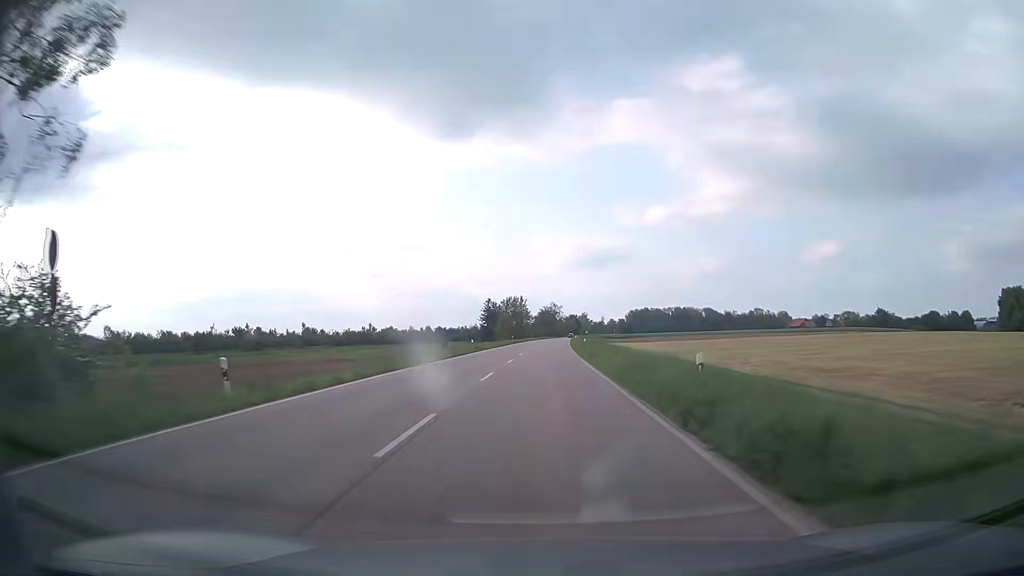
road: secondary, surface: asphalt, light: Day
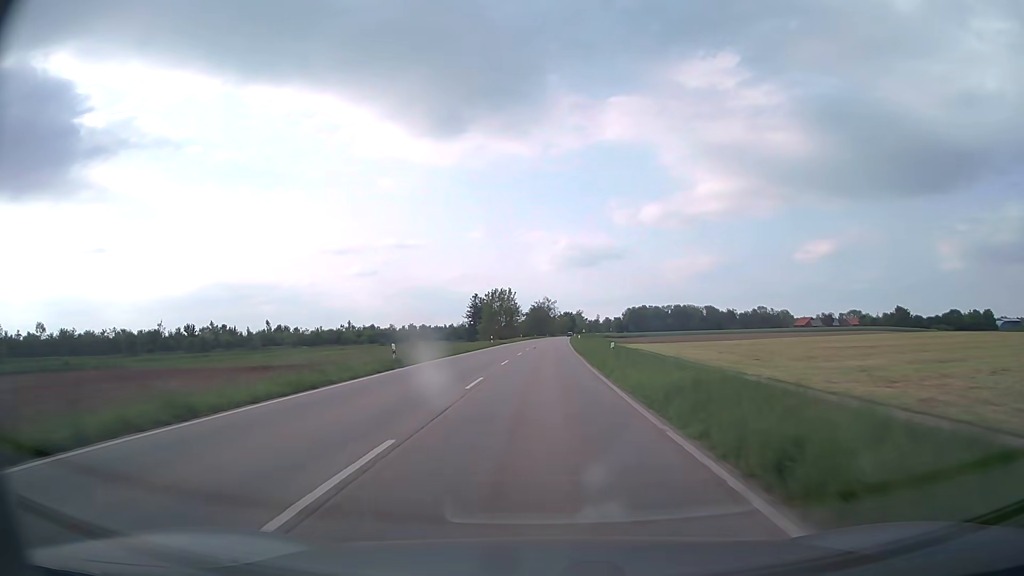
(+0.1, +26.7) m; +1°
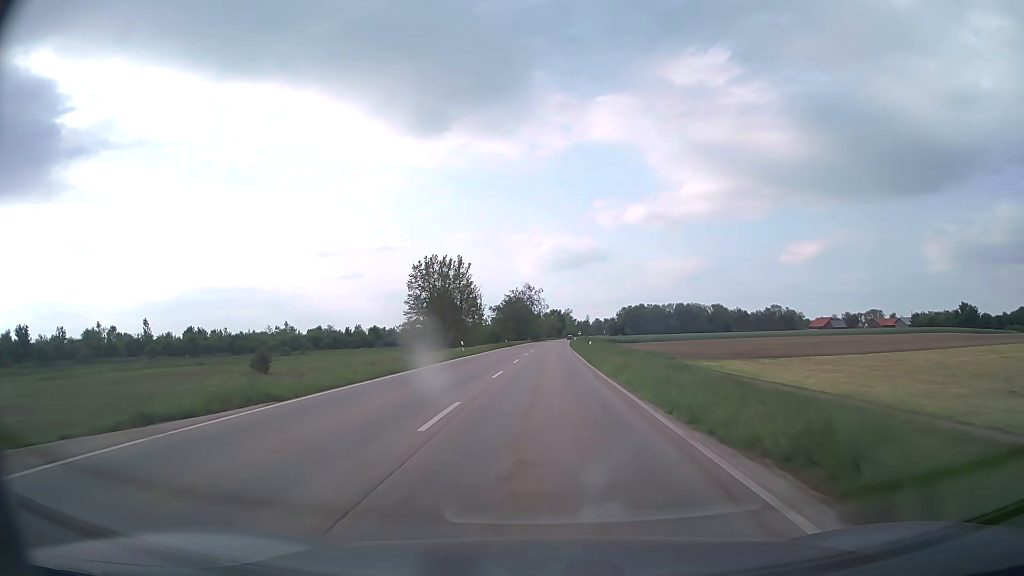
(+0.8, +66.9) m; +1°
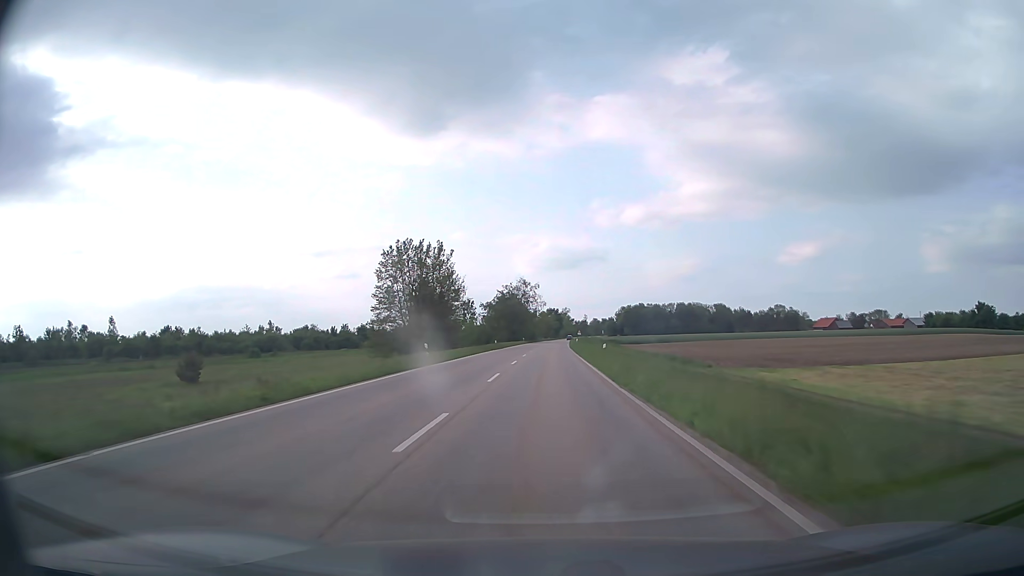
(0.0, +13.8) m; 0°
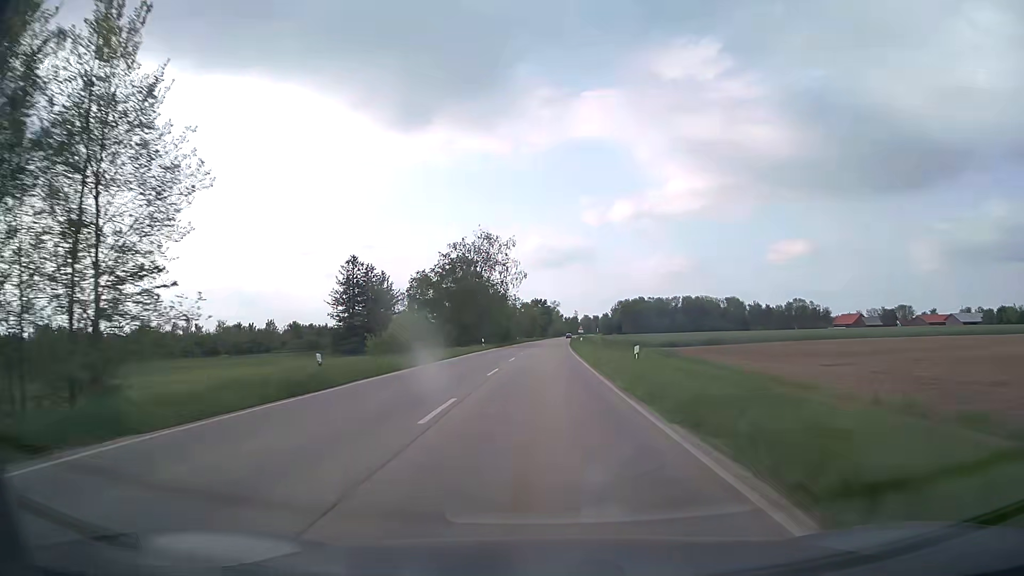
(+0.7, +57.8) m; +1°
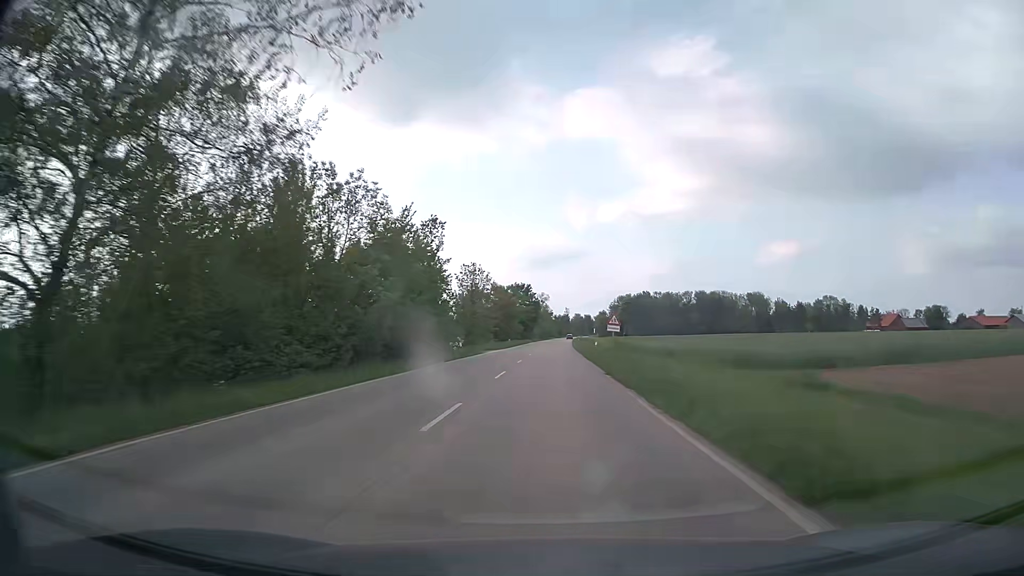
(+0.5, +60.7) m; +1°
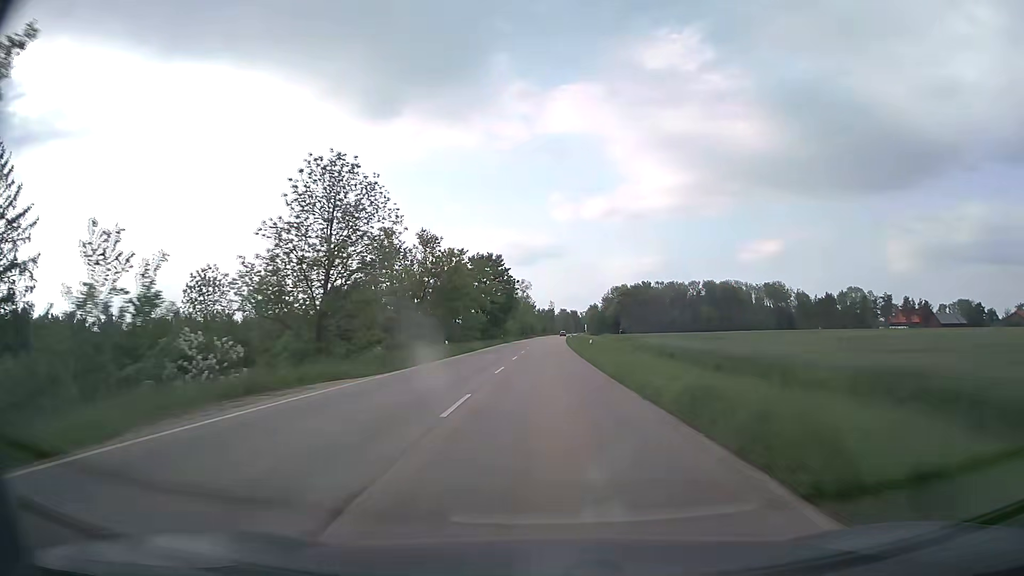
(+0.6, +46.4) m; +2°
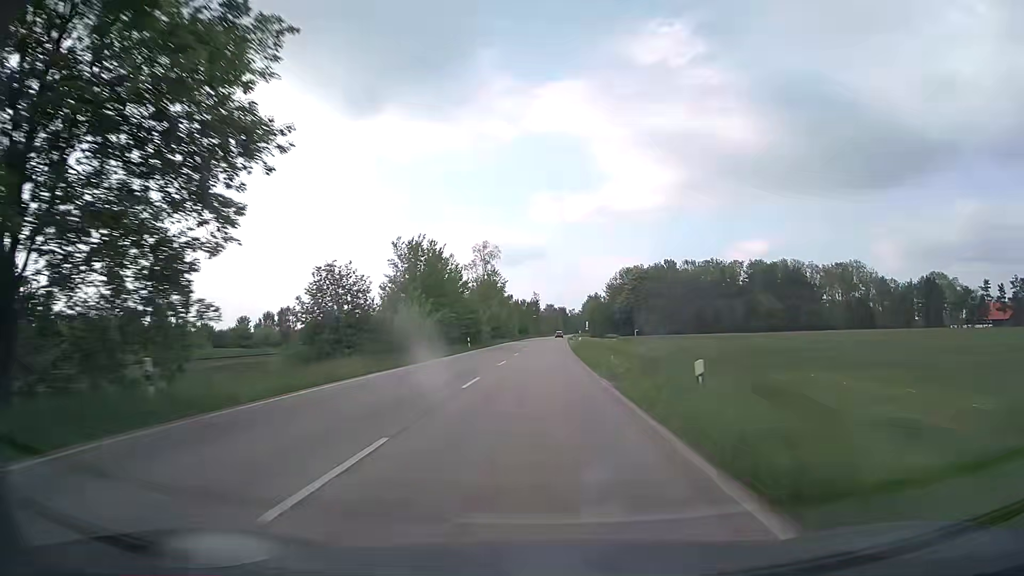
(+1.0, +78.2) m; +1°
(0, +10) (0, +20) (0, +30) (0, +40) (0, +50) (+1, +60) (+1, +70) (+1, +80) (+1, +90) (+1, +100) m
